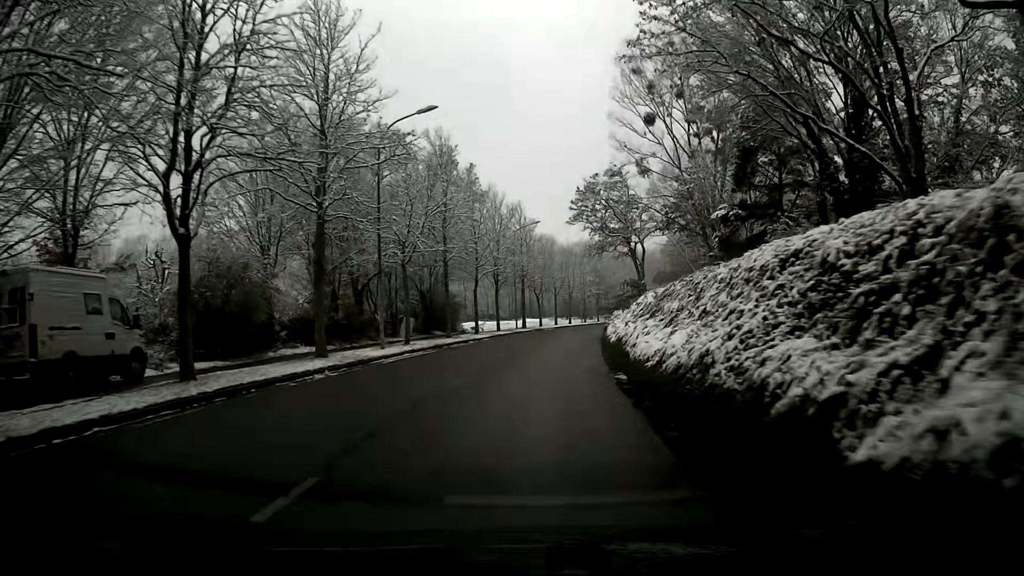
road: tertiary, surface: asphalt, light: Day
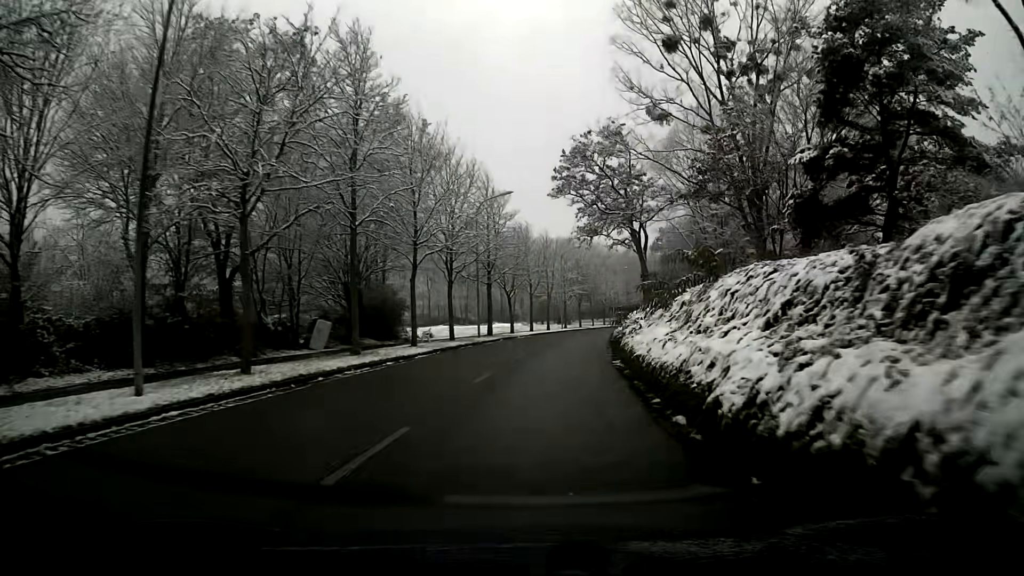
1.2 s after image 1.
(+0.3, +15.2) m; +2°
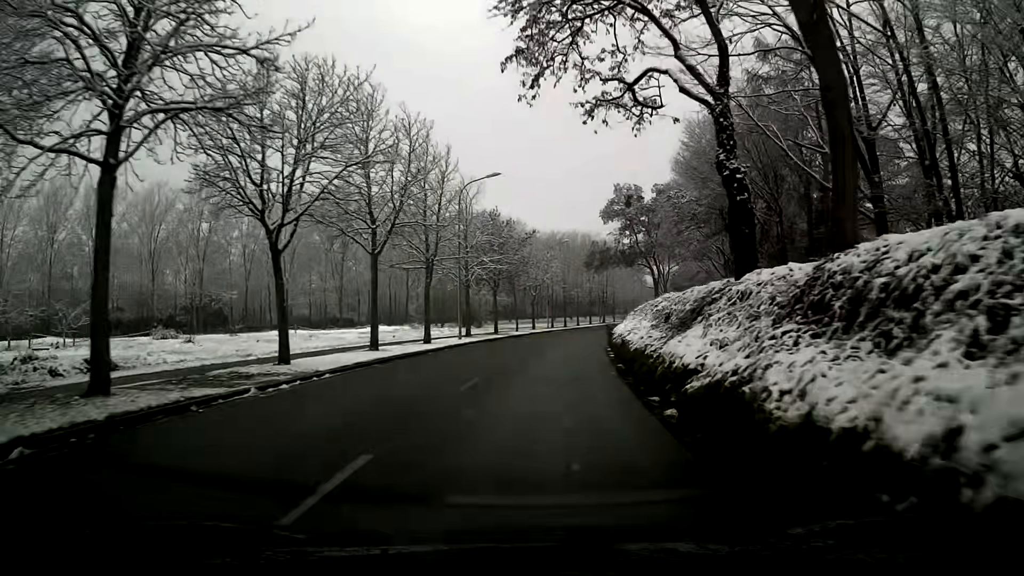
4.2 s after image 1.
(+2.4, +37.5) m; +7°
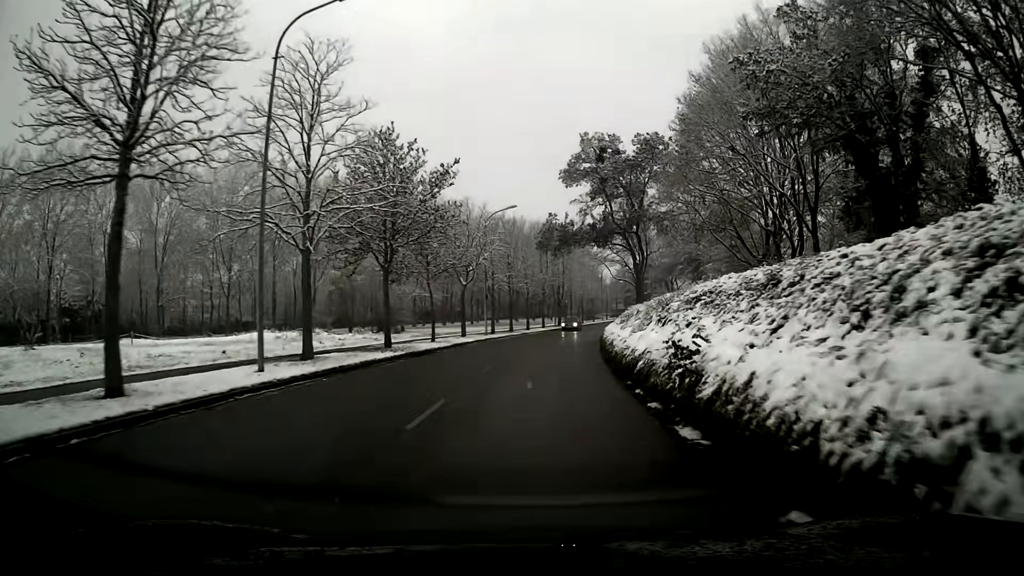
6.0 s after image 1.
(+0.9, +22.2) m; +5°
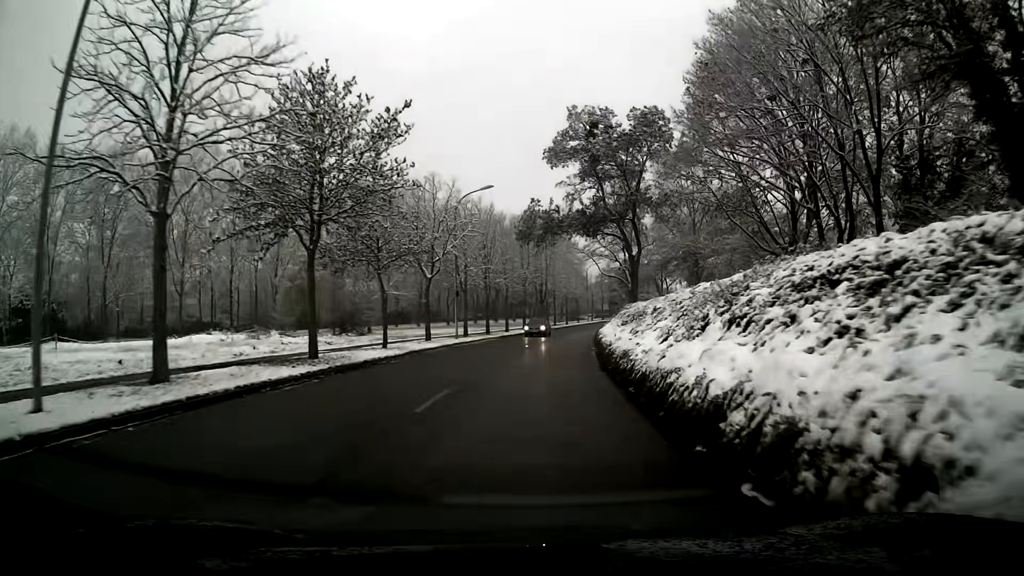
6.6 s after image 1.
(+0.1, +7.4) m; +1°
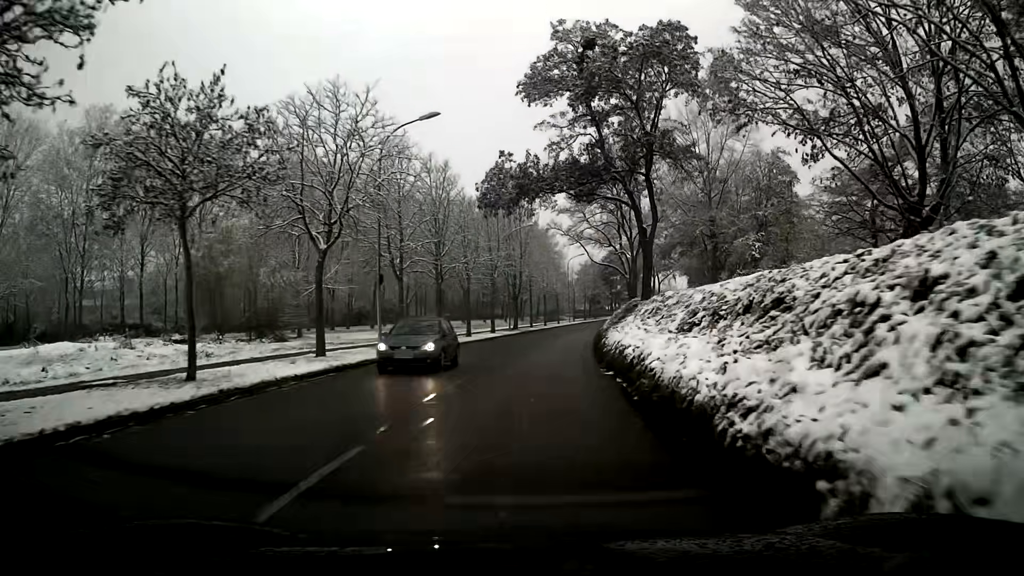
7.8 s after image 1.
(+0.3, +14.7) m; +2°
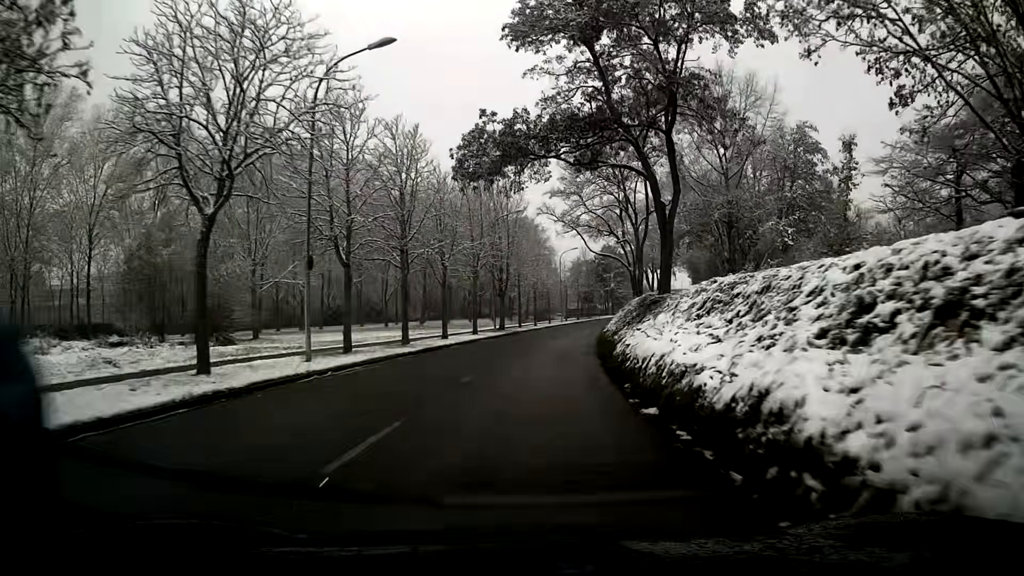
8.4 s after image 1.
(+0.1, +7.3) m; +1°
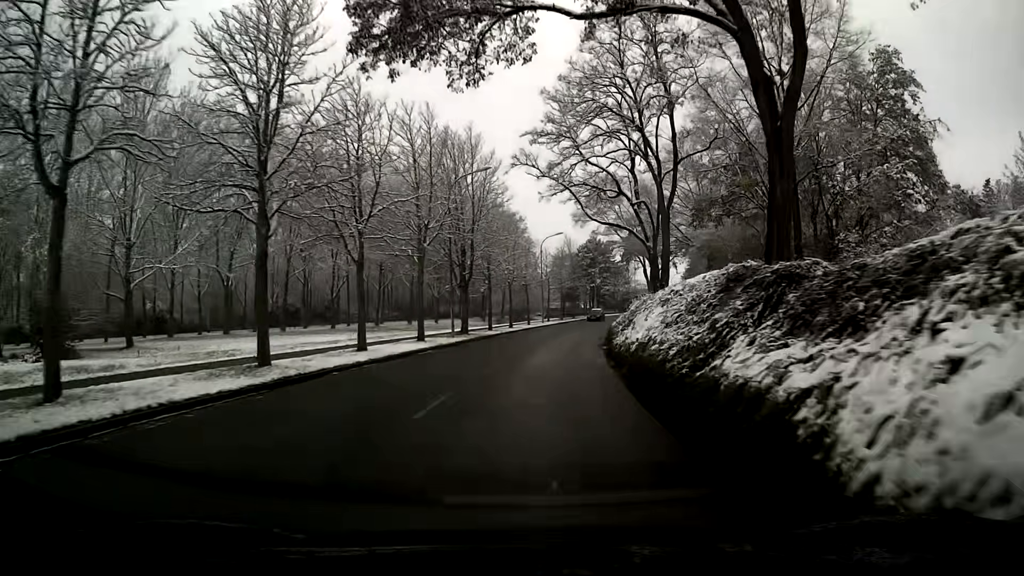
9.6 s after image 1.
(+0.2, +14.6) m; +2°
(0, +10) (+1, +20) (+1, +30) (+3, +40) (+4, +50) (+6, +60) (+8, +69) (+10, +79) (+13, +89) (+15, +98) m
